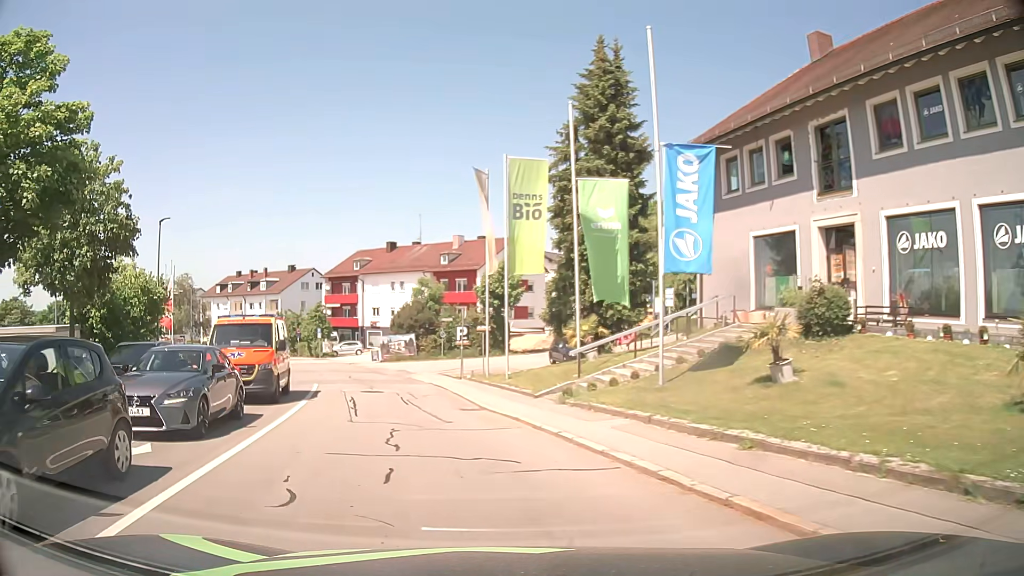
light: Day
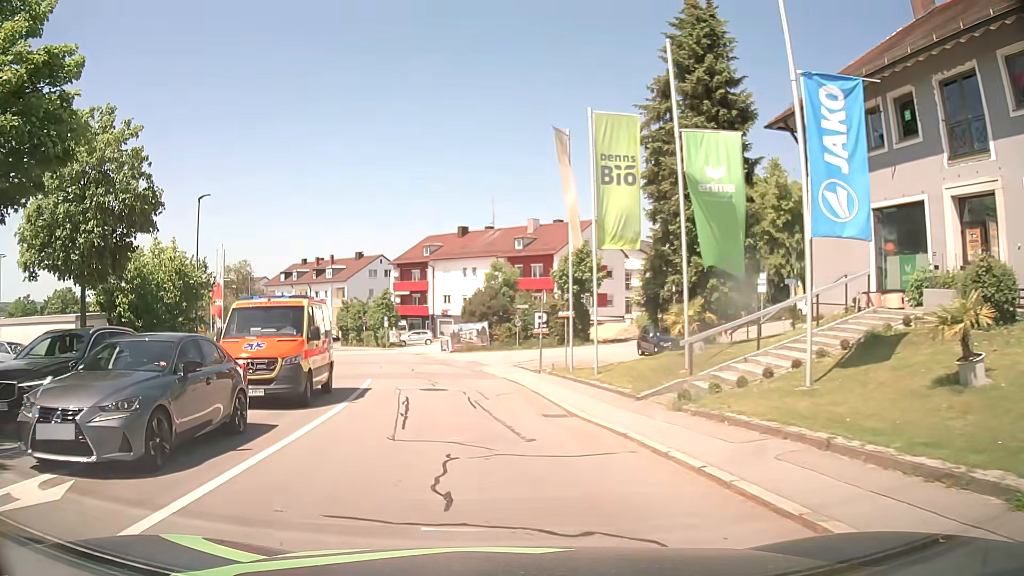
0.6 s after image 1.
(-0.2, +3.7) m; -6°
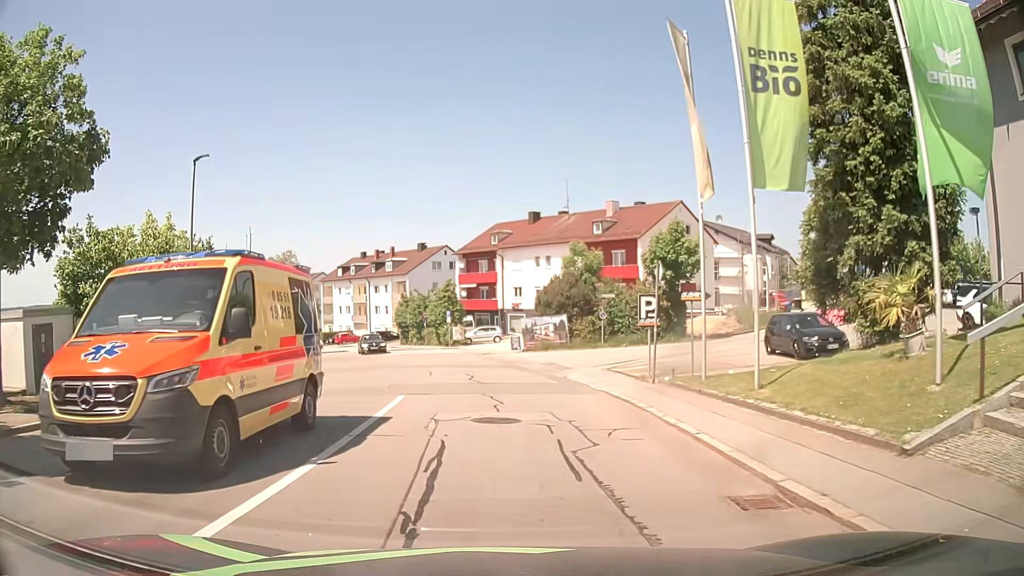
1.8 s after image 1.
(-0.4, +7.5) m; -5°
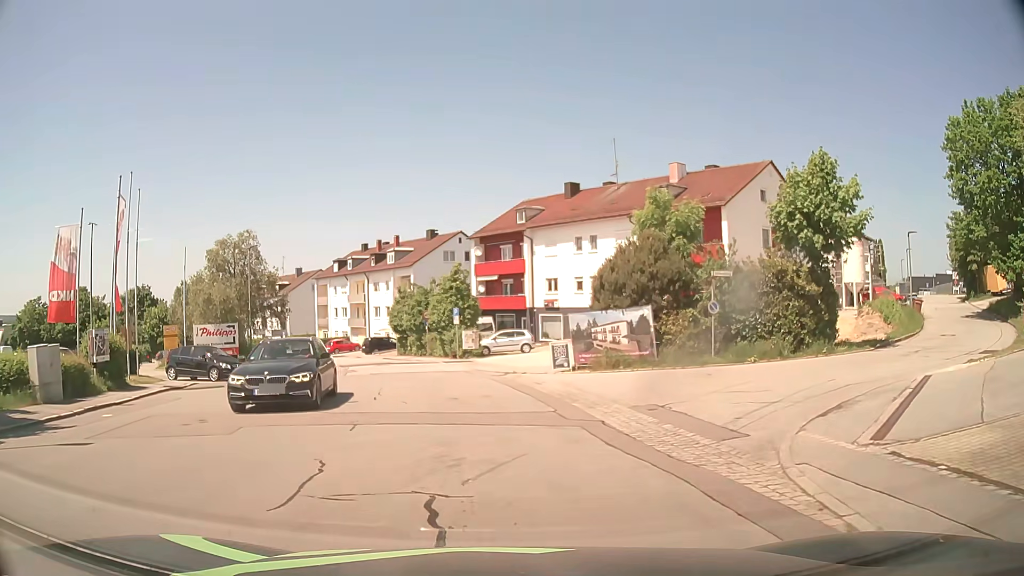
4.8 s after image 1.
(-0.6, +16.6) m; -1°
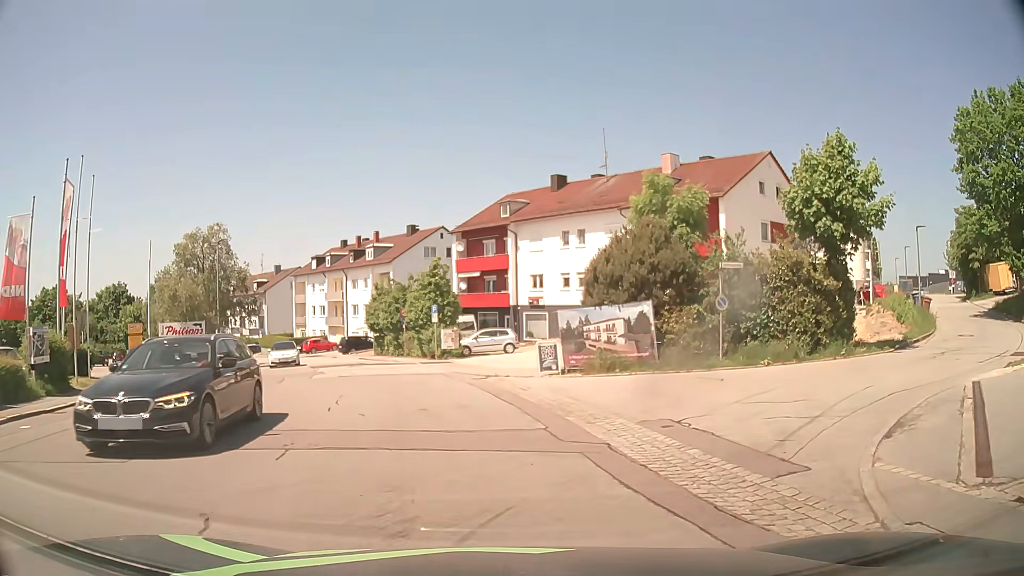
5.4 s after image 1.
(0.0, +2.5) m; 0°
